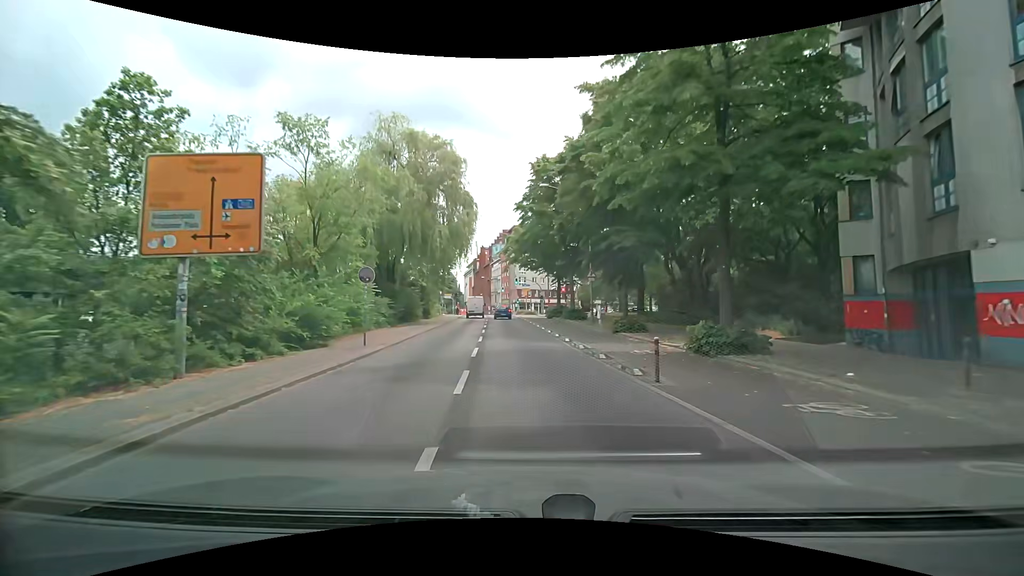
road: primary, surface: asphalt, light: Day
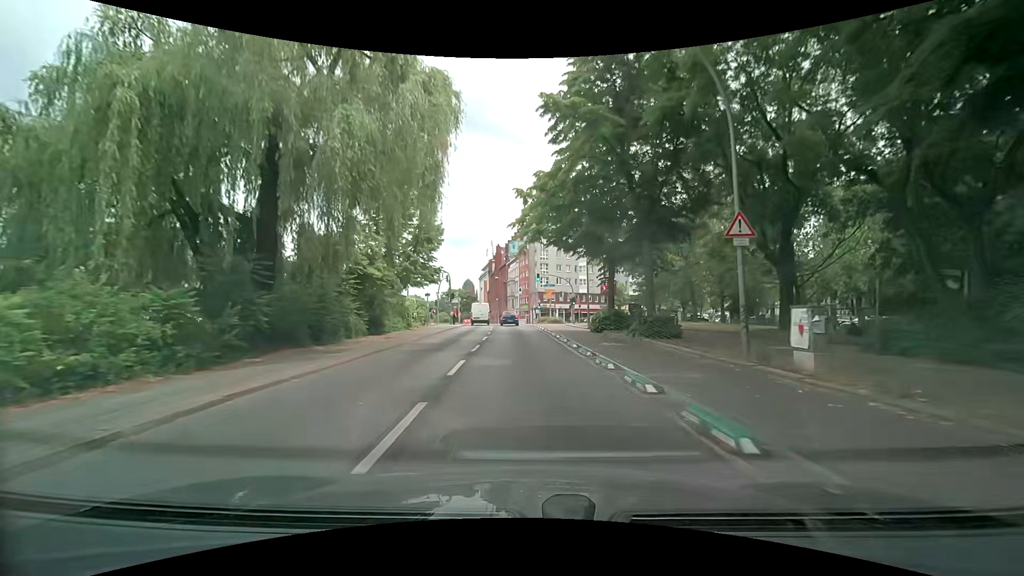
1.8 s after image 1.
(-0.7, +21.8) m; -3°
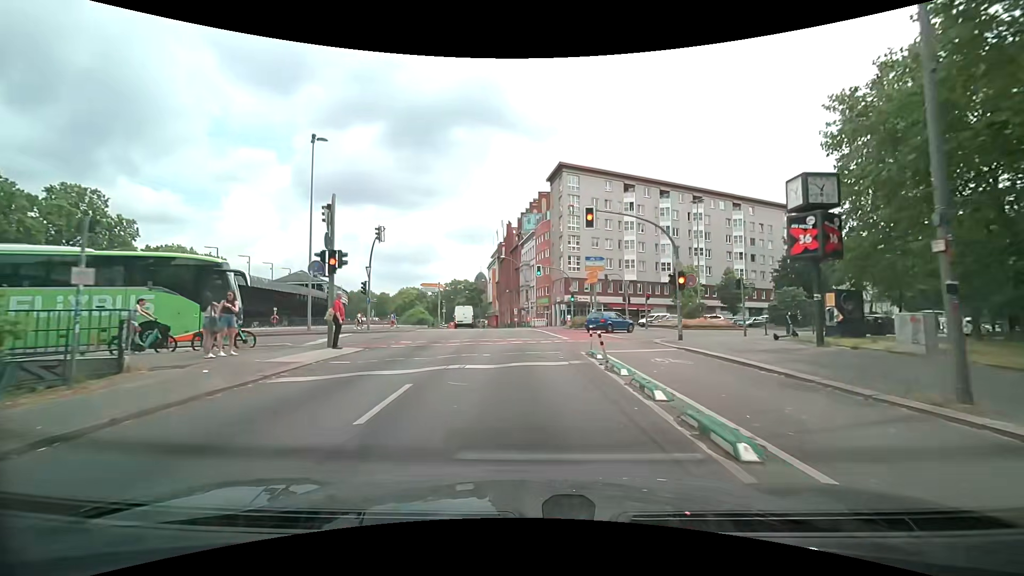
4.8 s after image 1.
(-0.2, +34.3) m; -2°
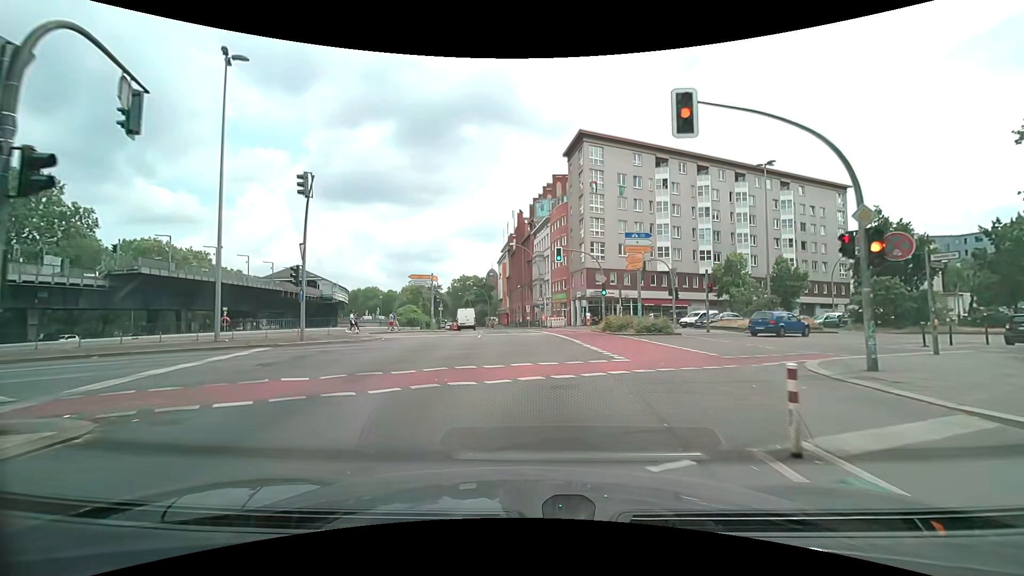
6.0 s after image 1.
(-0.1, +11.0) m; -1°
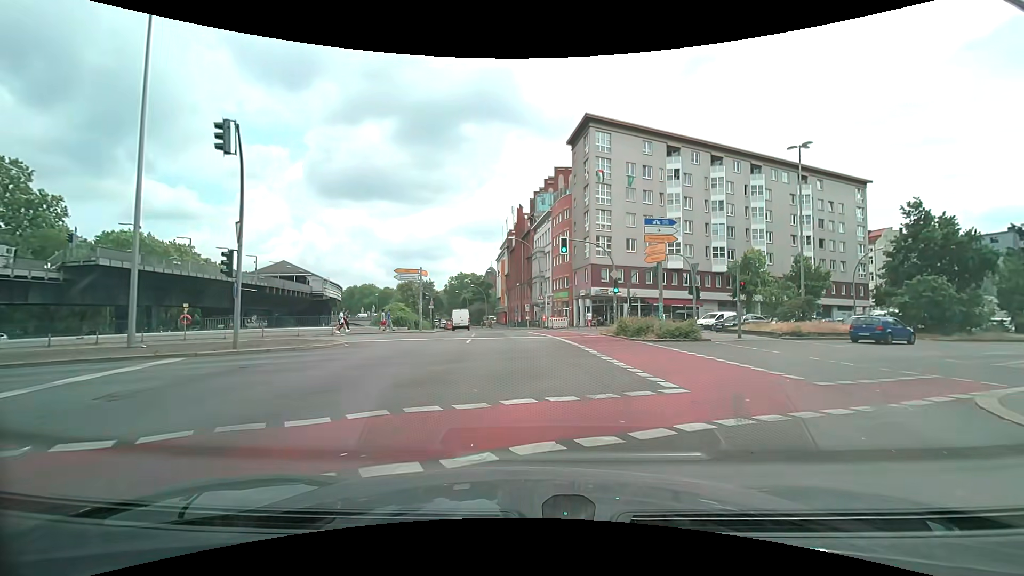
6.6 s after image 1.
(0.0, +4.5) m; -1°
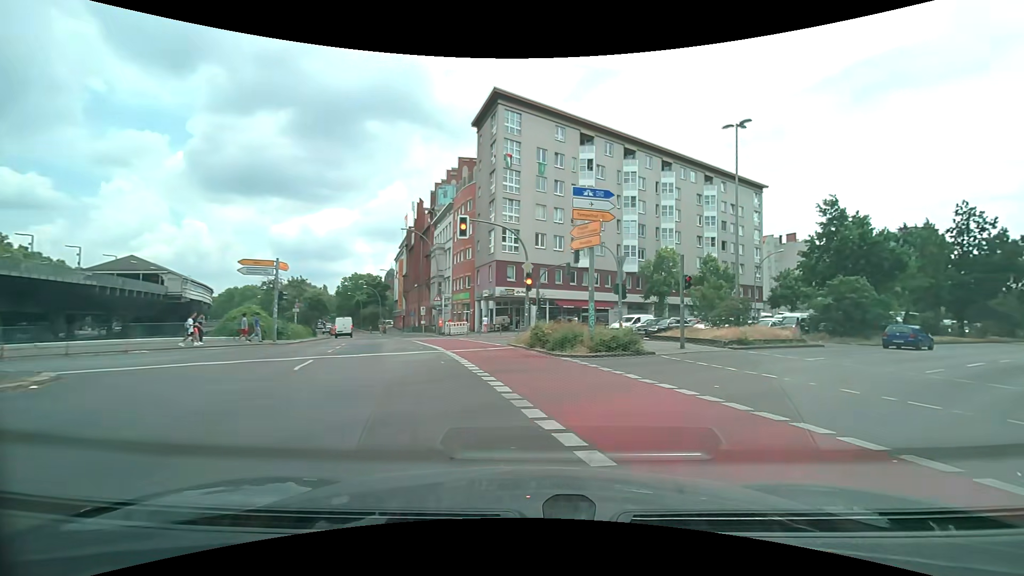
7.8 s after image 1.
(+0.5, +7.3) m; +11°
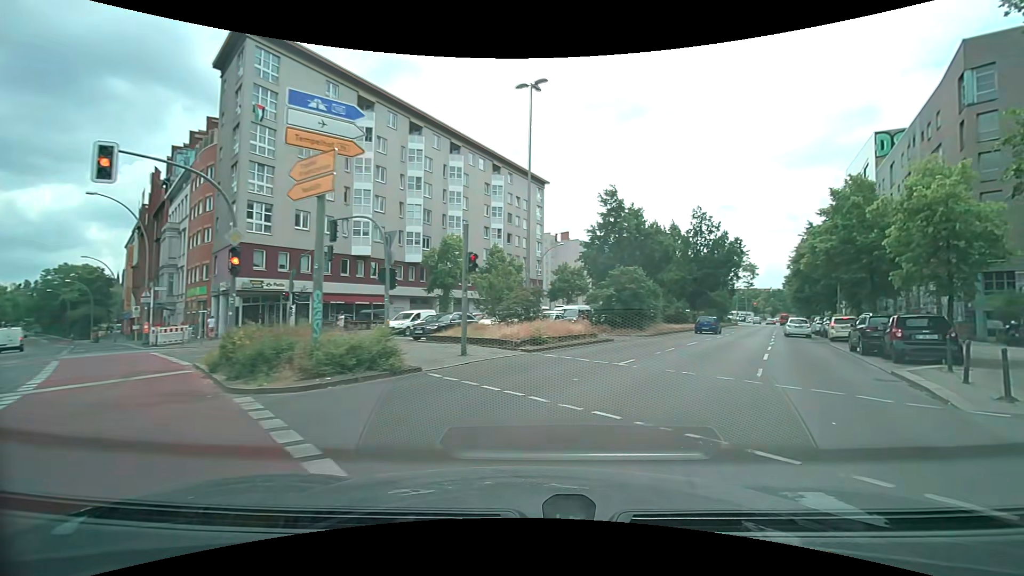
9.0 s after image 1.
(+1.5, +7.0) m; +24°
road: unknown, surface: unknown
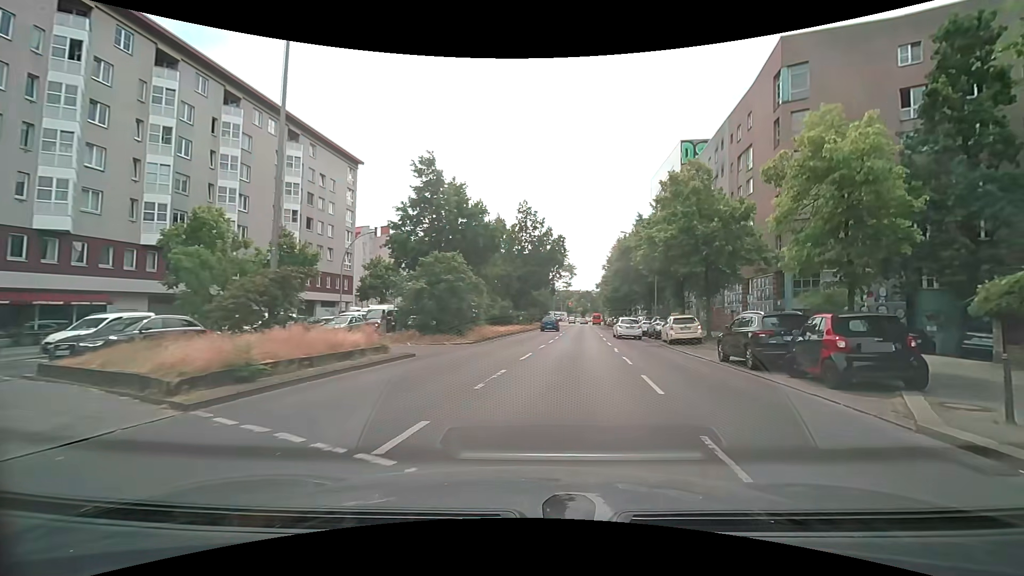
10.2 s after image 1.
(+1.6, +8.8) m; +20°
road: primary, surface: asphalt
